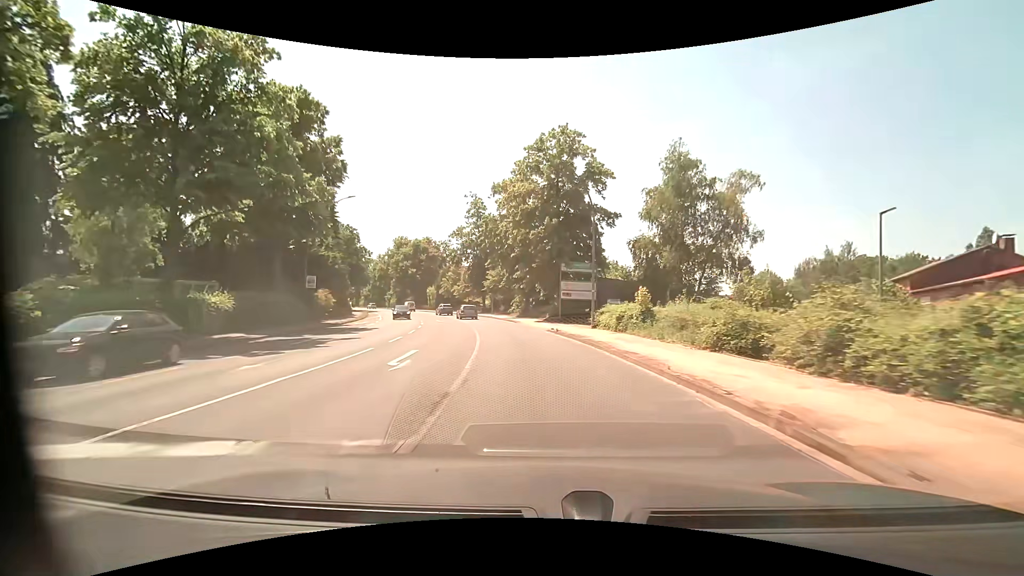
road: primary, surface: asphalt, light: Day
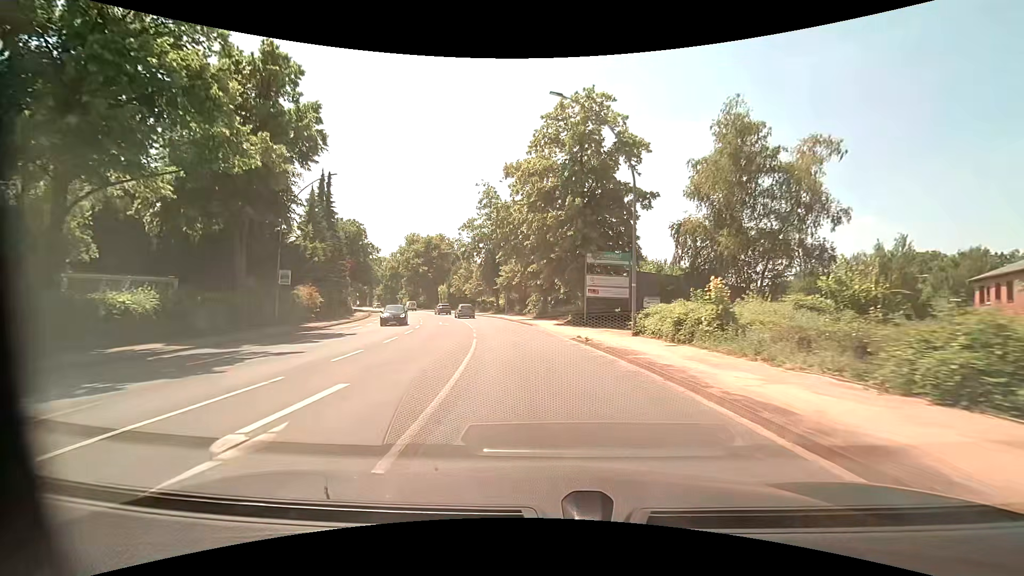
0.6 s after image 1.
(-0.1, +7.0) m; -2°
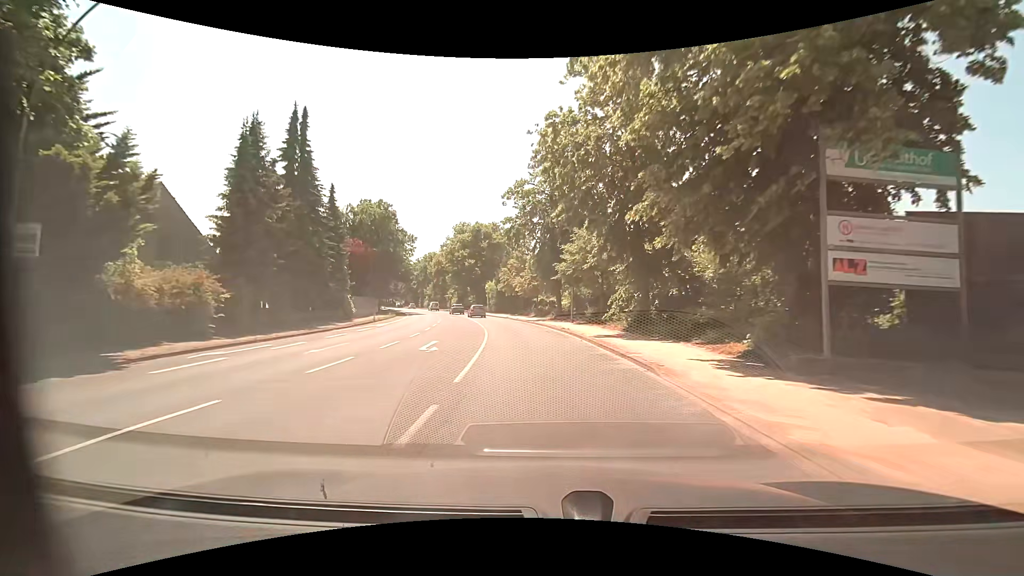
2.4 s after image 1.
(-1.2, +20.9) m; -7°
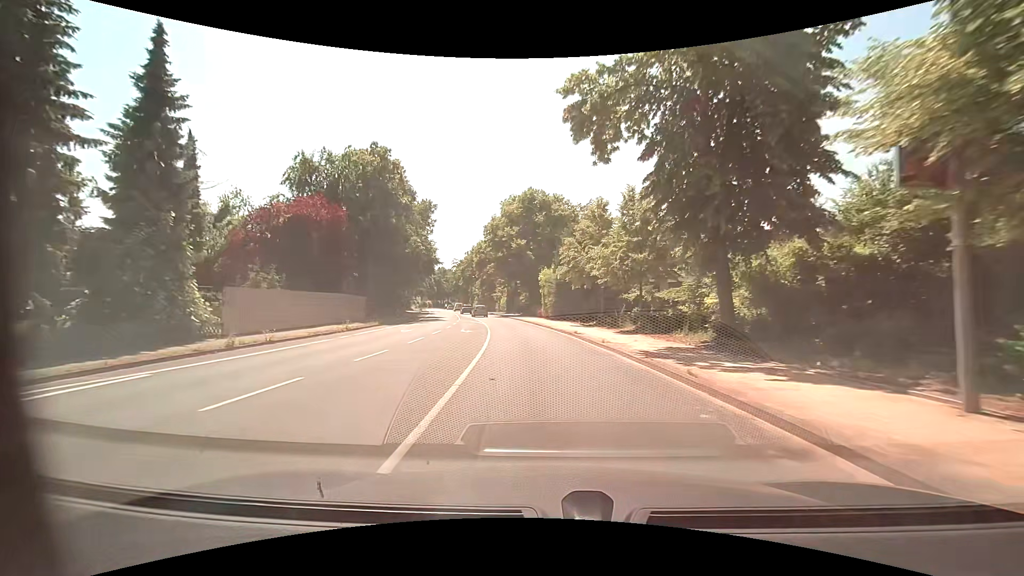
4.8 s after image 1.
(-2.0, +28.6) m; -8°
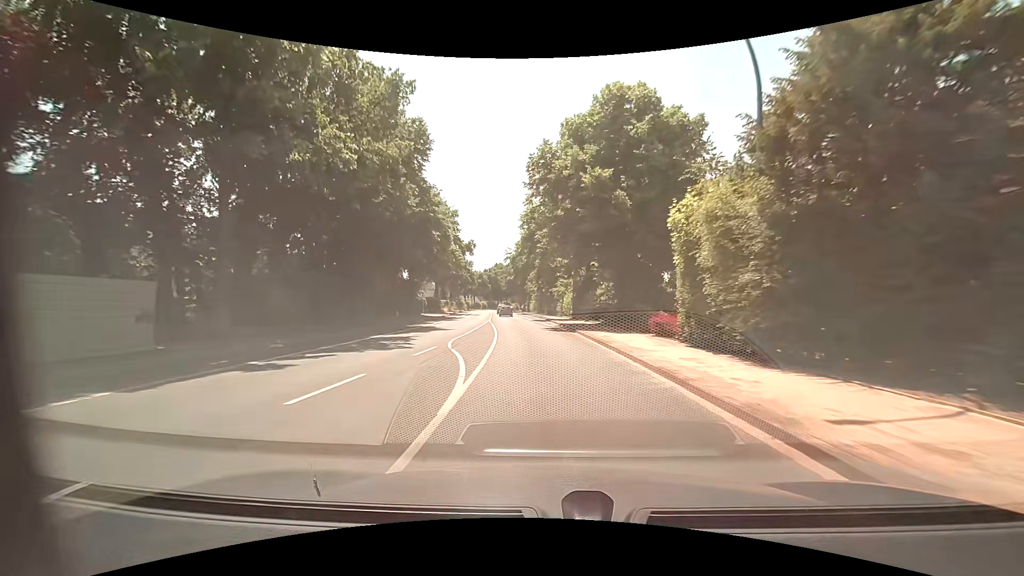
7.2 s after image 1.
(-2.0, +30.6) m; -8°
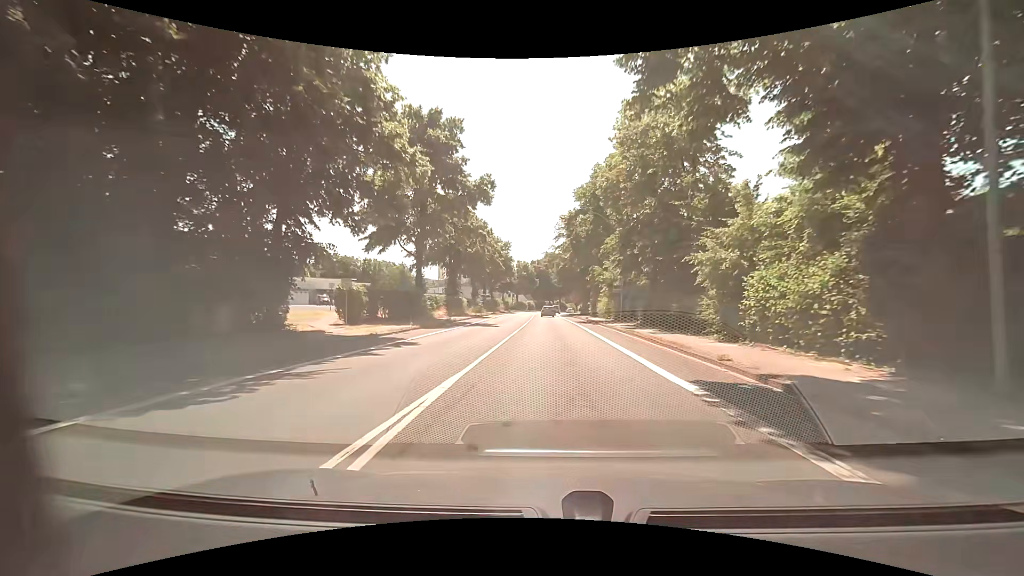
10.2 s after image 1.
(-2.6, +39.5) m; -6°
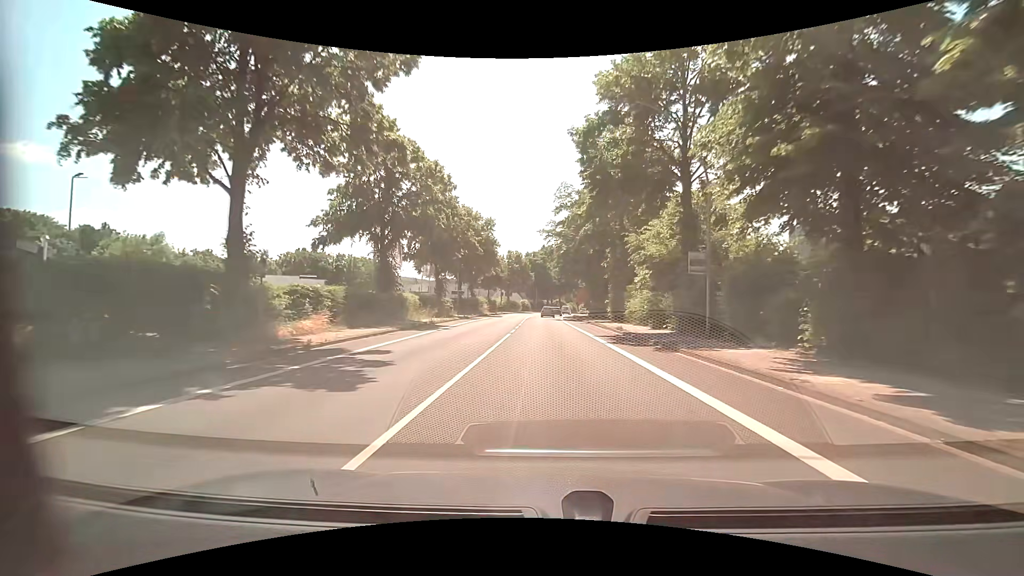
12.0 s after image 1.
(+0.1, +23.7) m; 0°
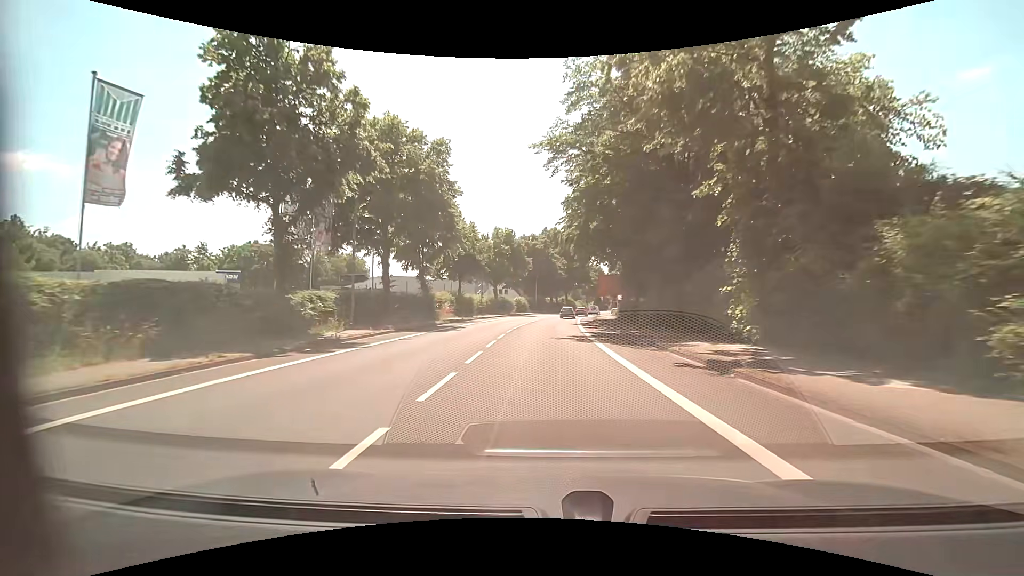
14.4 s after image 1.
(0.0, +31.4) m; 0°
(0, +10) (0, +20) (0, +30) (0, +40) (+1, +50) (+1, +60) (+3, +70) (+4, +80) (+6, +90) (+8, +99) m
